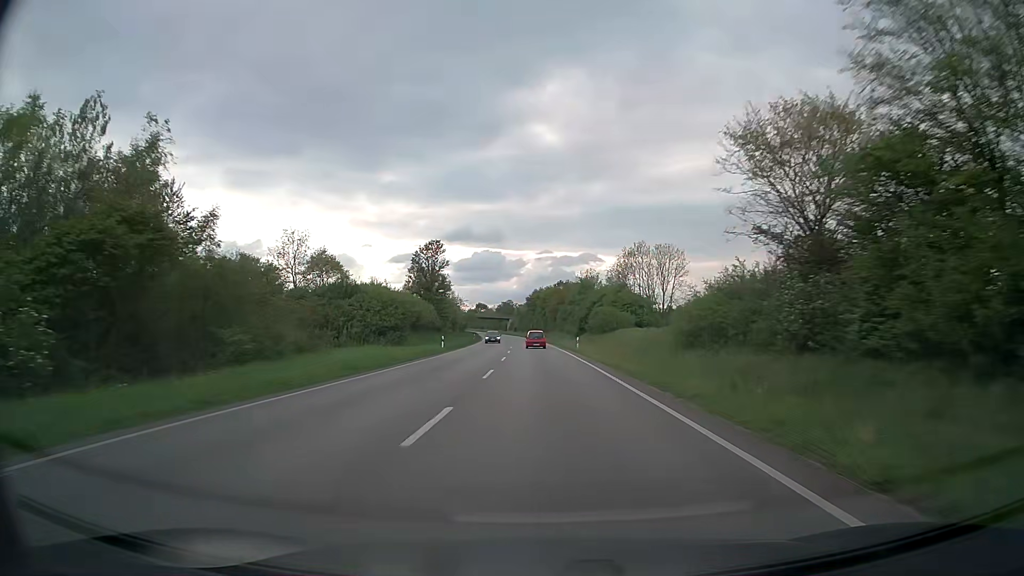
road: trunk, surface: asphalt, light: Day
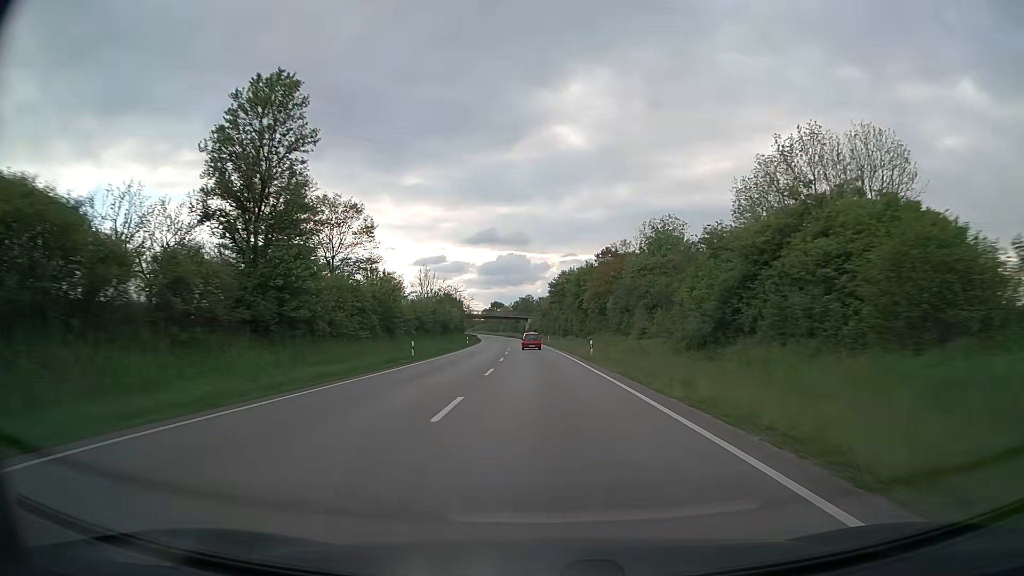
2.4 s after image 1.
(-1.2, +57.9) m; -2°
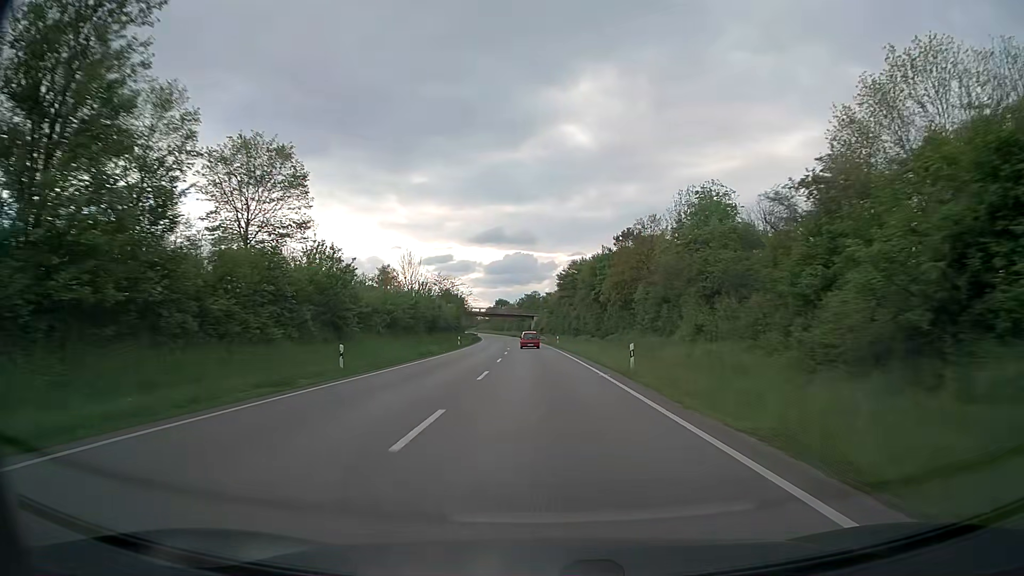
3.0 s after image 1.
(-0.1, +14.6) m; -1°
(0, +10) (0, +20) (0, +30) (0, +40) (-1, +50) (-1, +60) (-1, +70) (-2, +80) (-3, +90) (-3, +100) m
